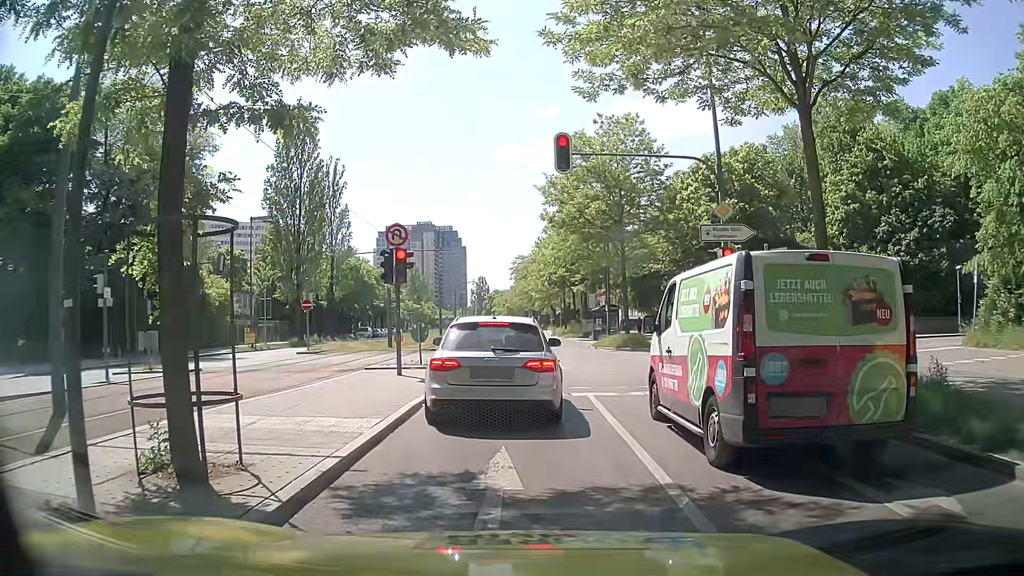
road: secondary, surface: asphalt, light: Day
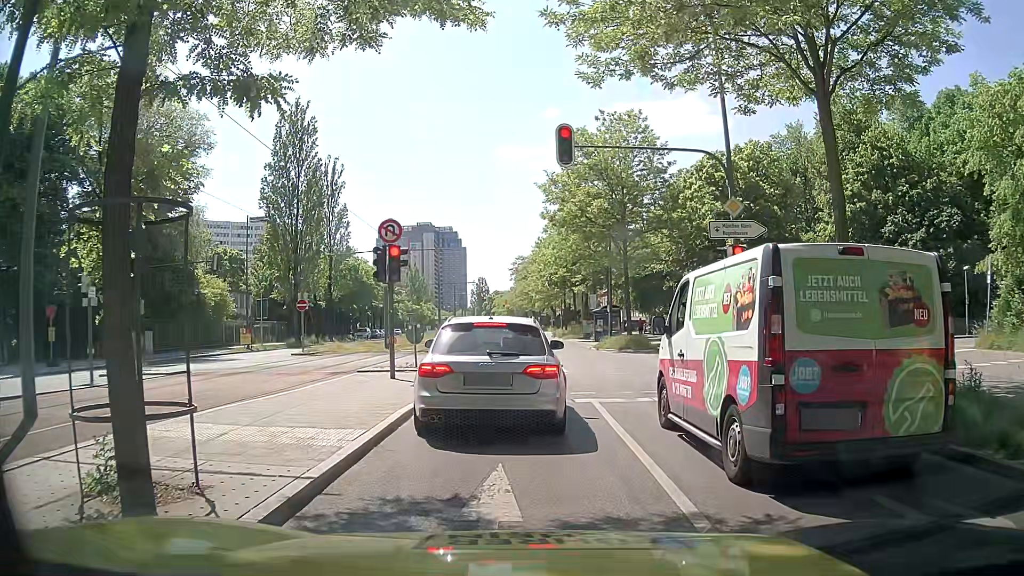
(0.0, +0.8) m; +1°
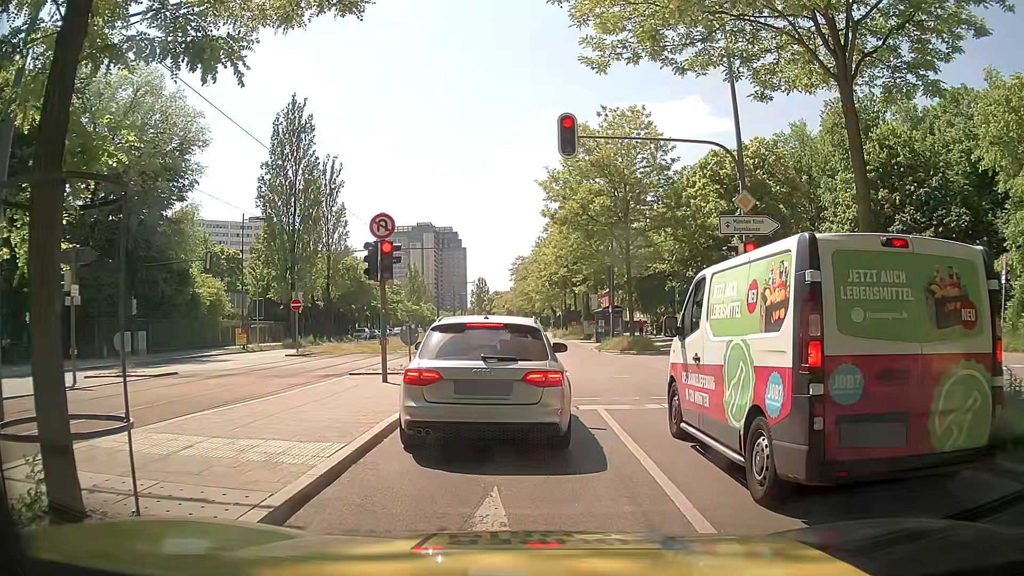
(0.0, +0.8) m; 0°
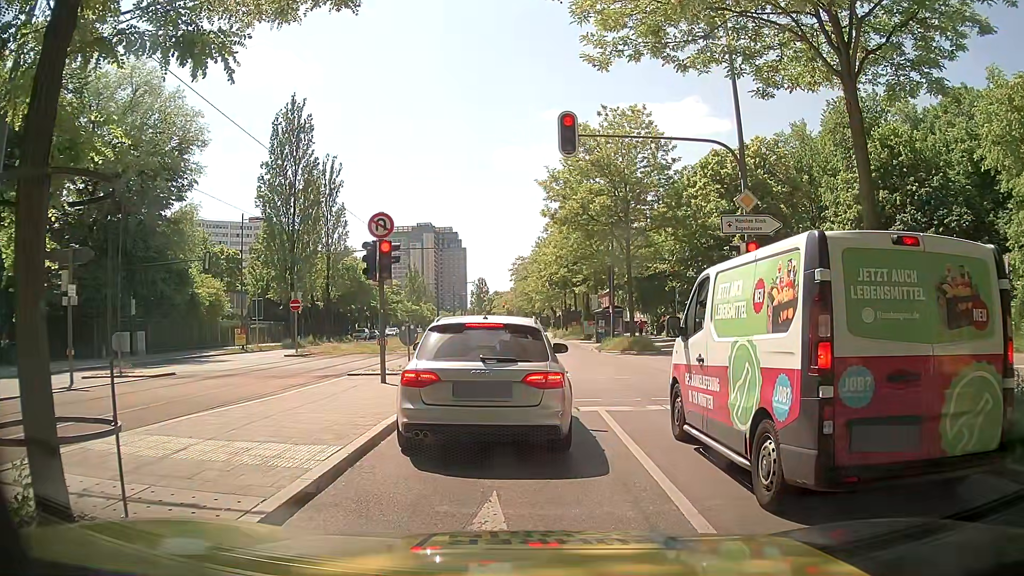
(0.0, +0.1) m; 0°
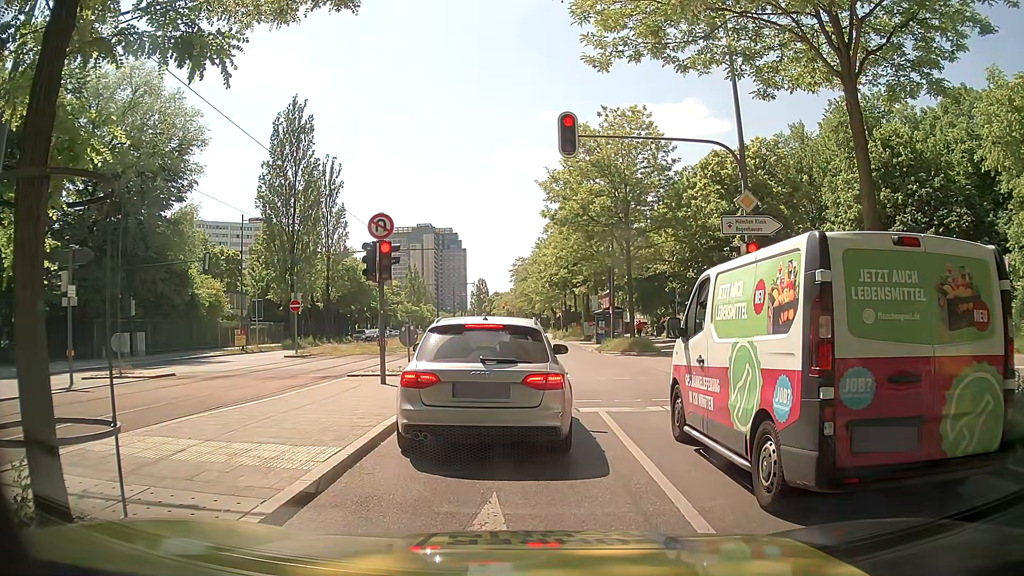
(0.0, +0.1) m; 0°
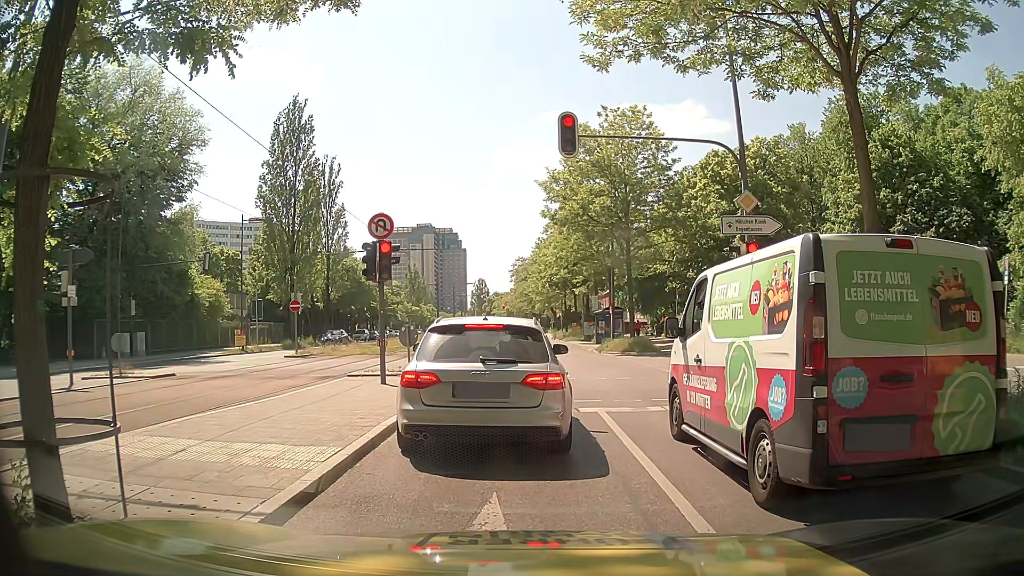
(0.0, 0.0) m; 0°
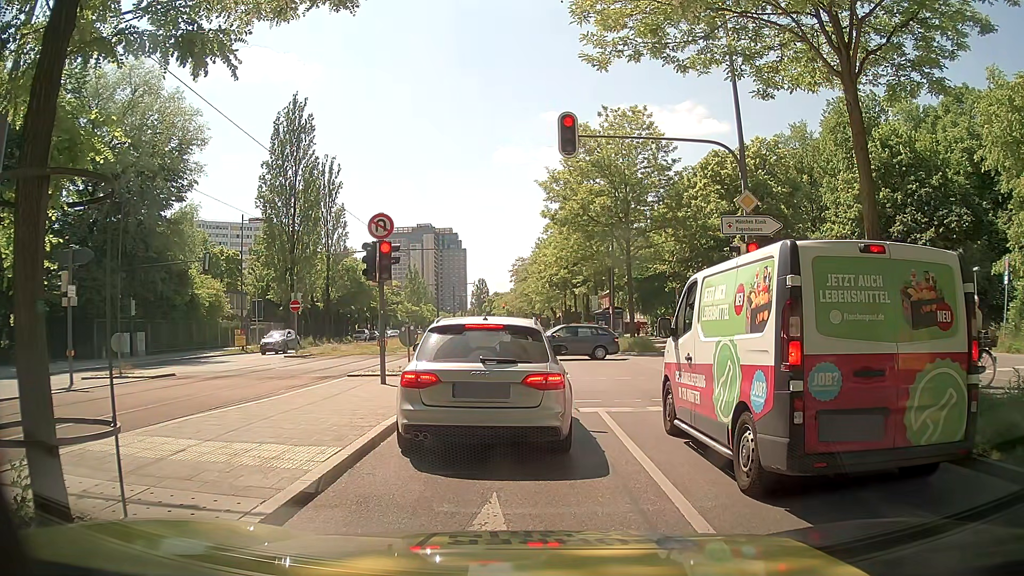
(0.0, 0.0) m; 0°
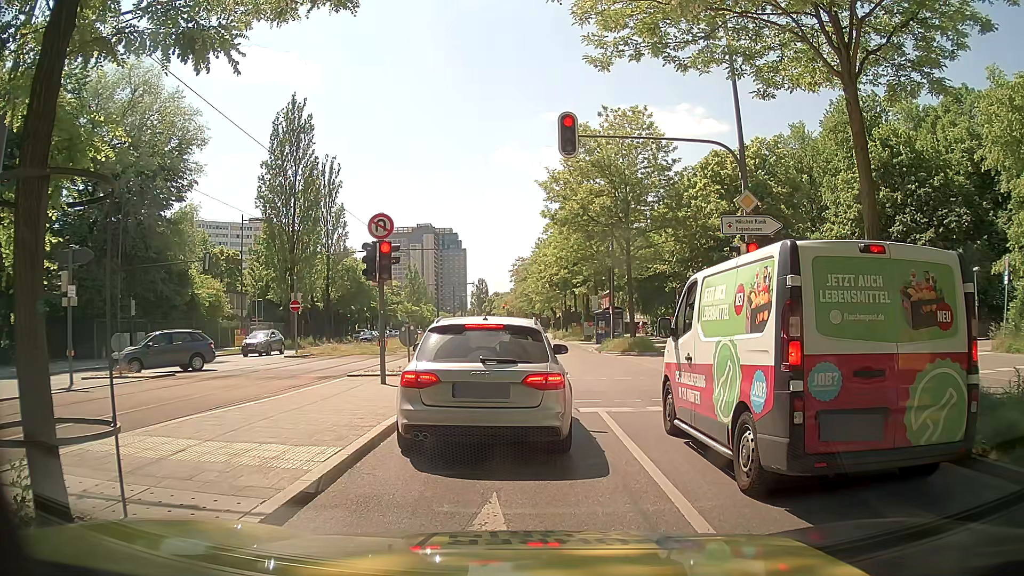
(0.0, 0.0) m; 0°
